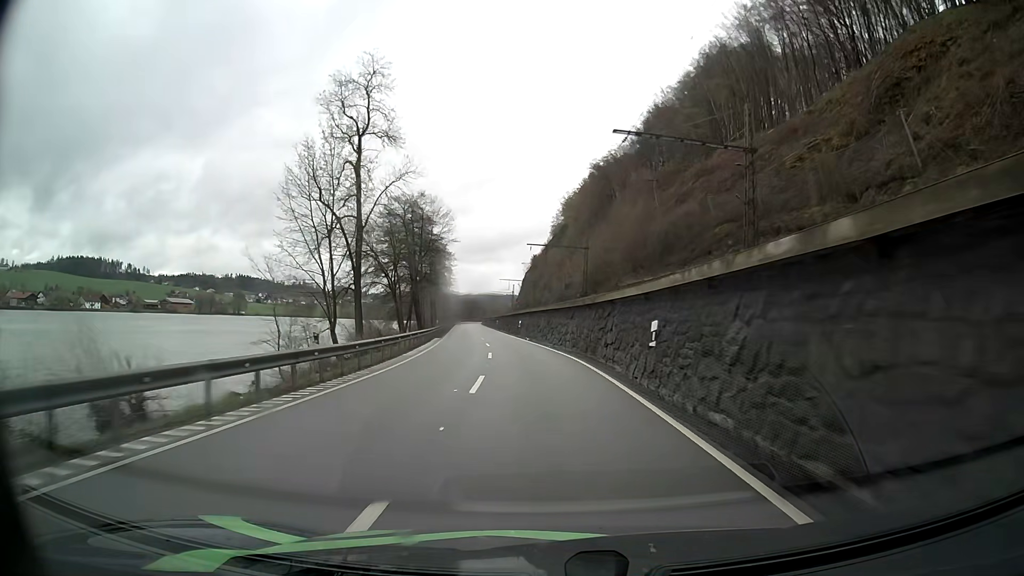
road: primary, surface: asphalt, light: Day
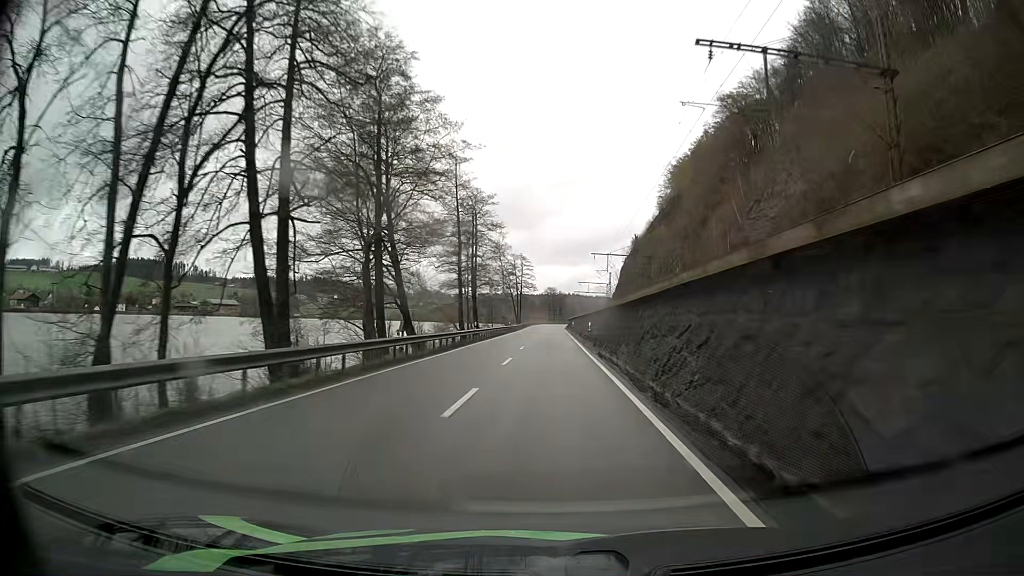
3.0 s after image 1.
(-4.8, +63.1) m; -8°
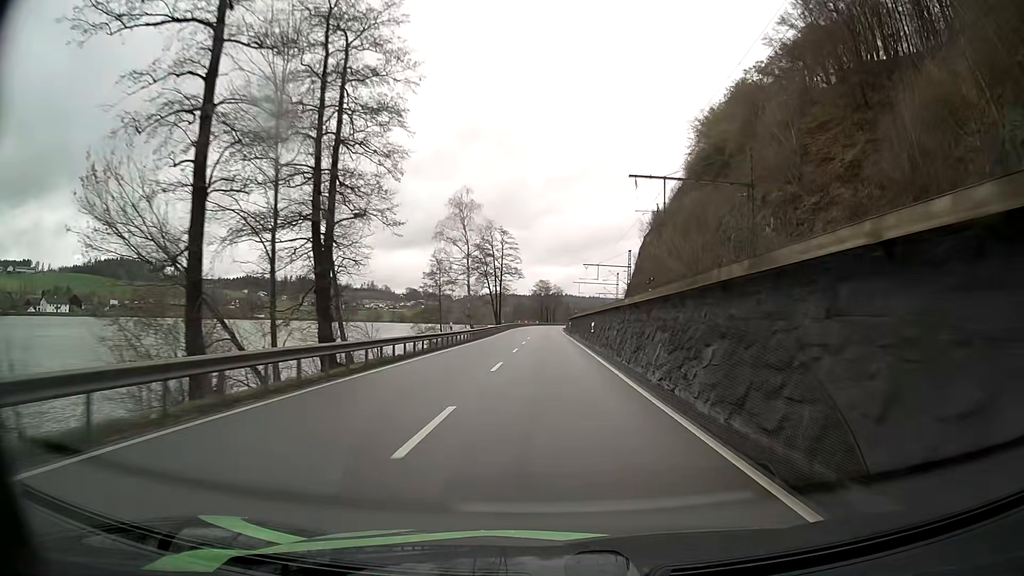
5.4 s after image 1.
(+0.4, +50.8) m; +1°
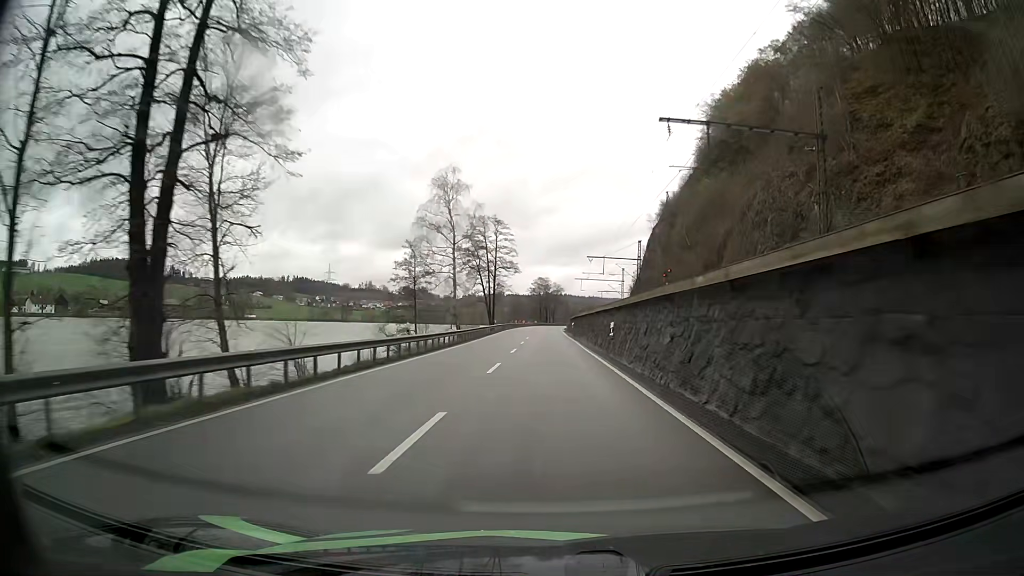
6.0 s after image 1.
(0.0, +12.7) m; 0°
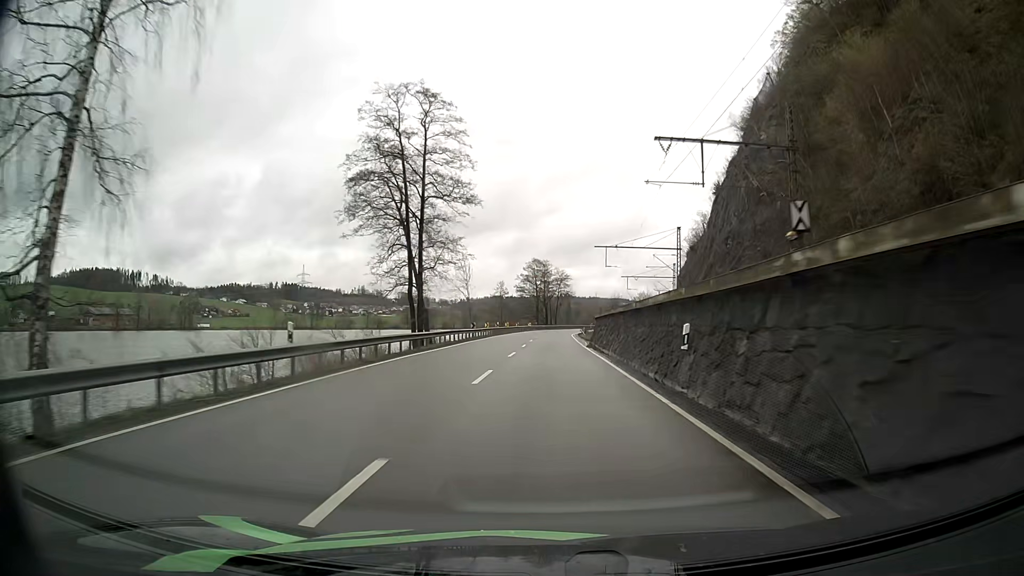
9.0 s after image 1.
(-0.1, +63.4) m; 0°
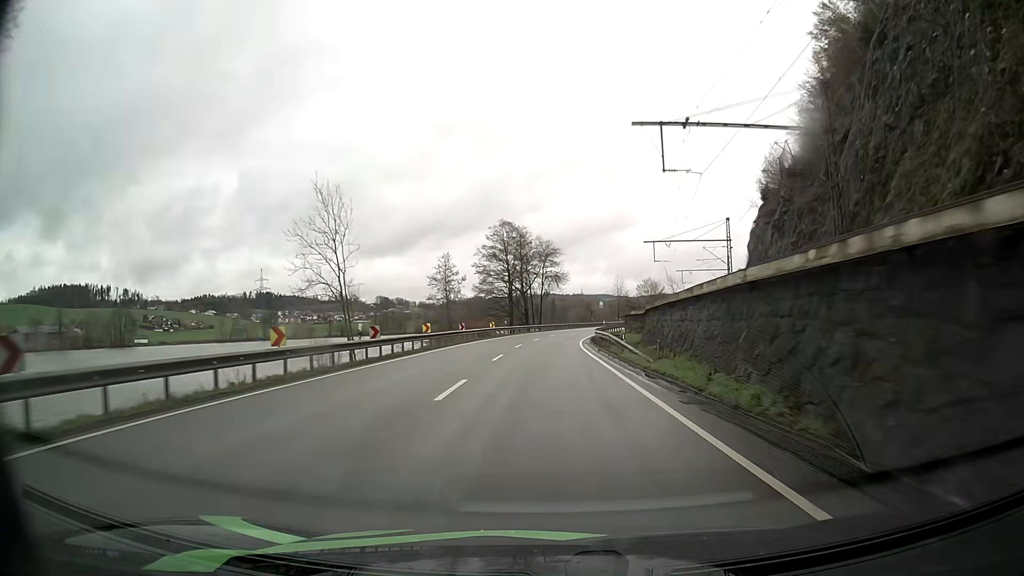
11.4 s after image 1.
(+0.2, +50.6) m; +1°
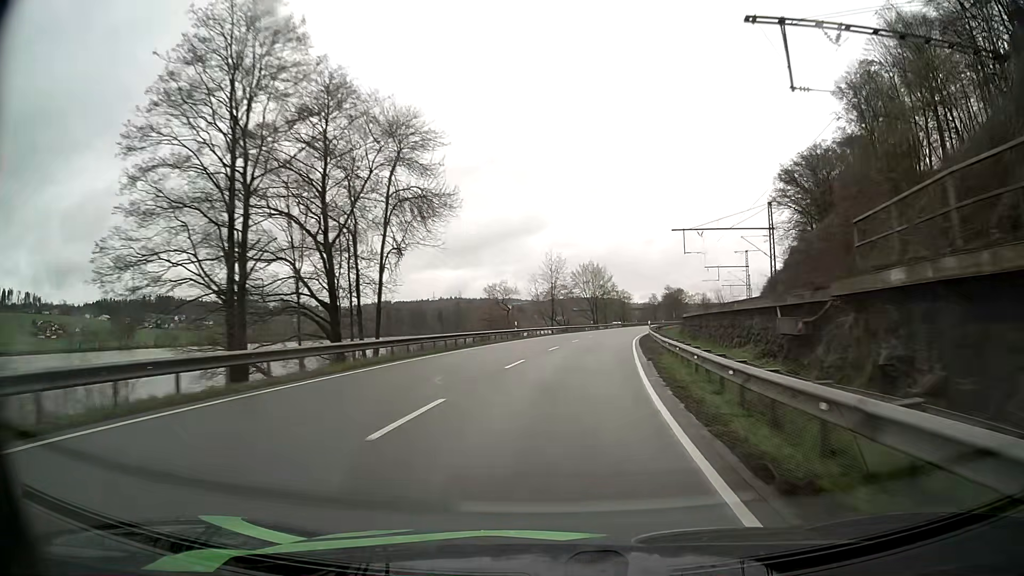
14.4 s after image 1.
(+2.6, +63.2) m; +7°
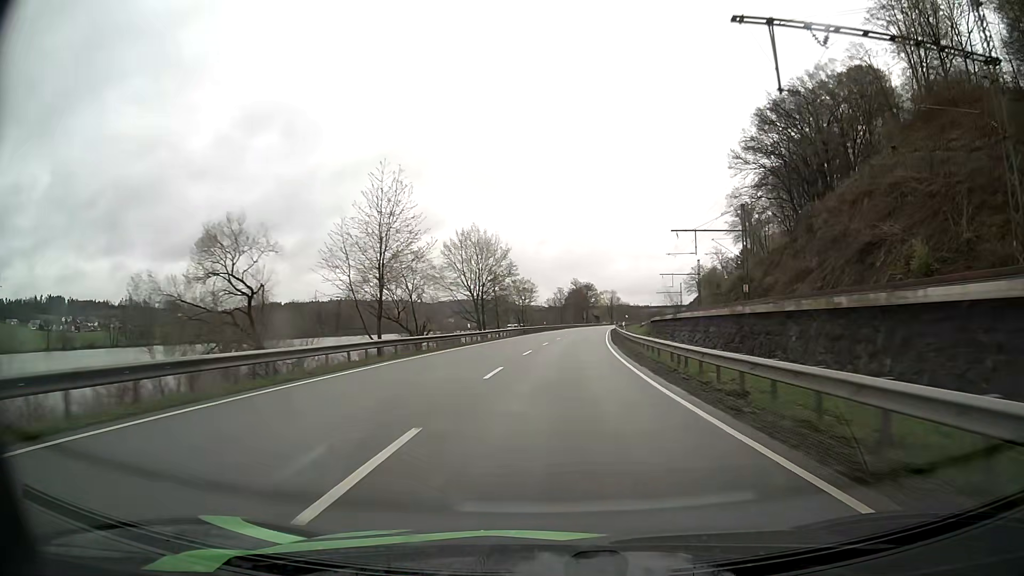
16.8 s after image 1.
(+4.0, +50.5) m; +9°
(0, +10) (0, +20) (+1, +30) (+2, +40) (+2, +50) (+3, +60) (+4, +70) (+5, +80) (+6, +90) (+7, +100) m
